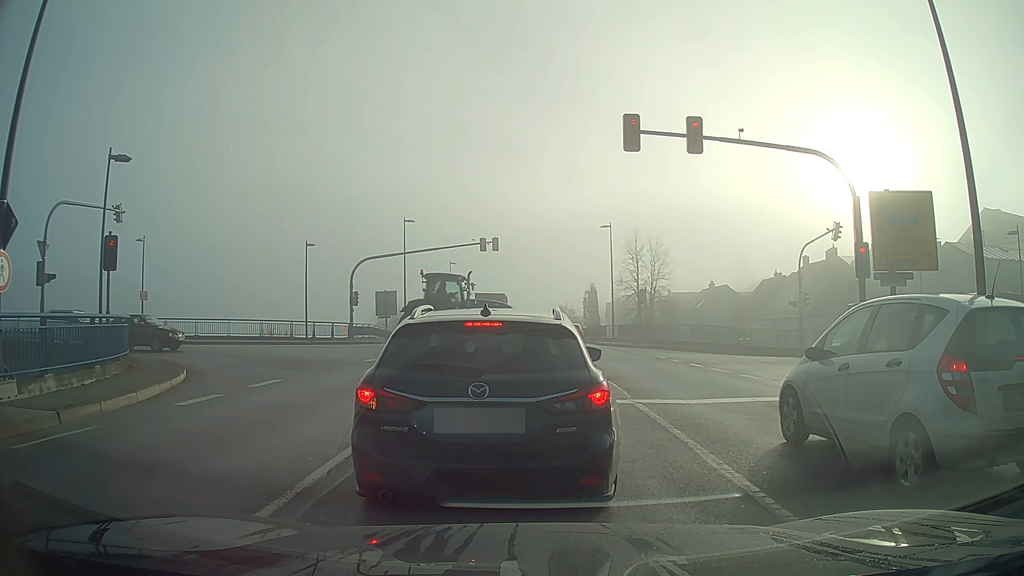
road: primary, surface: asphalt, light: Day
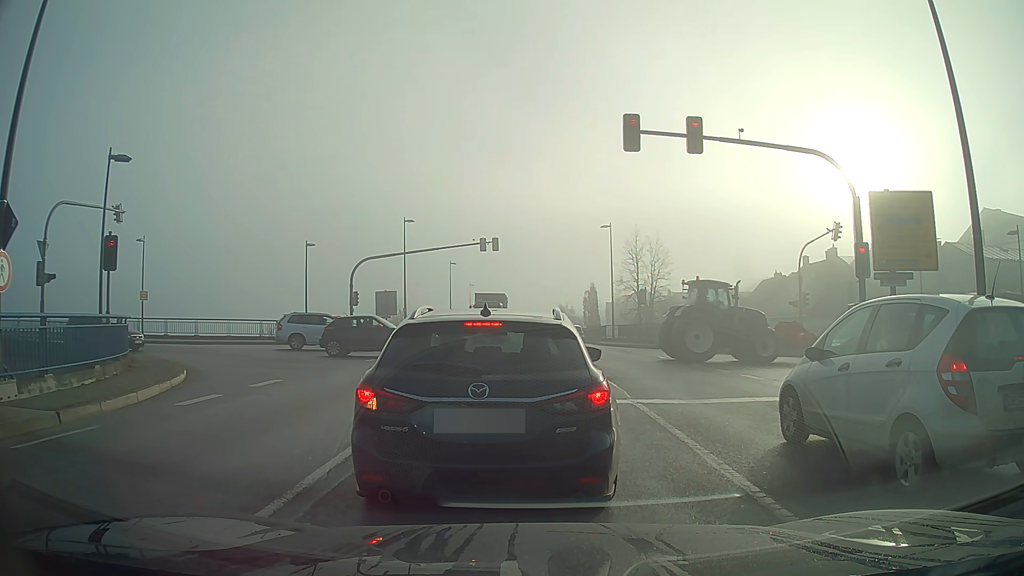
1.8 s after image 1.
(0.0, 0.0) m; 0°
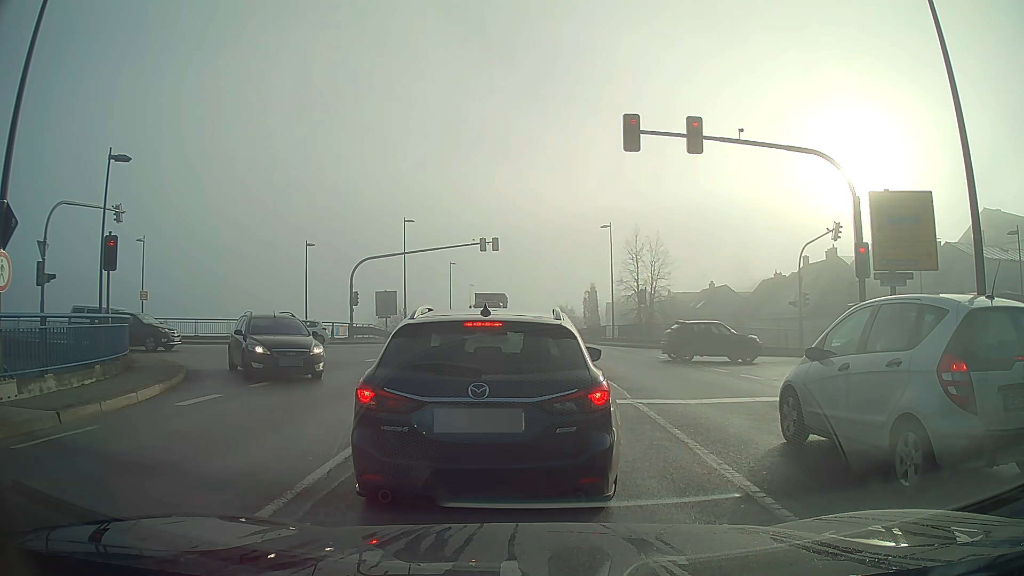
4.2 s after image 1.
(0.0, 0.0) m; 0°
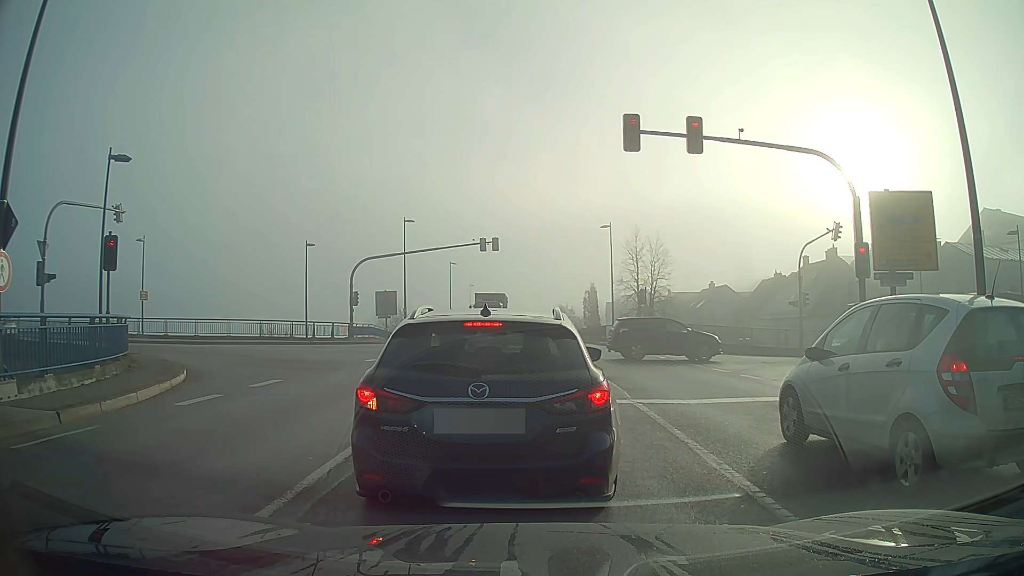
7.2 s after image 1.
(0.0, 0.0) m; 0°
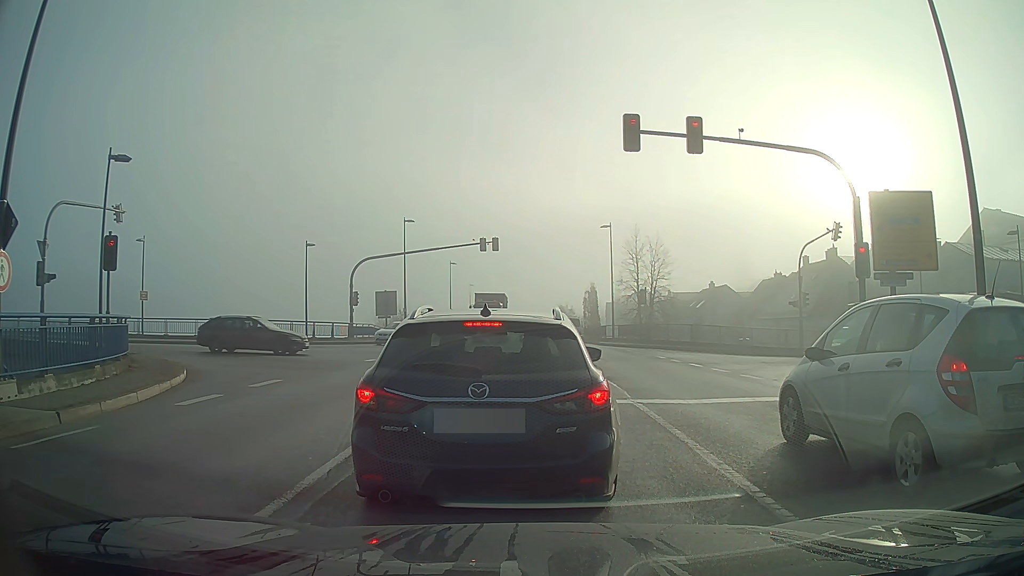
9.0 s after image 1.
(0.0, 0.0) m; 0°
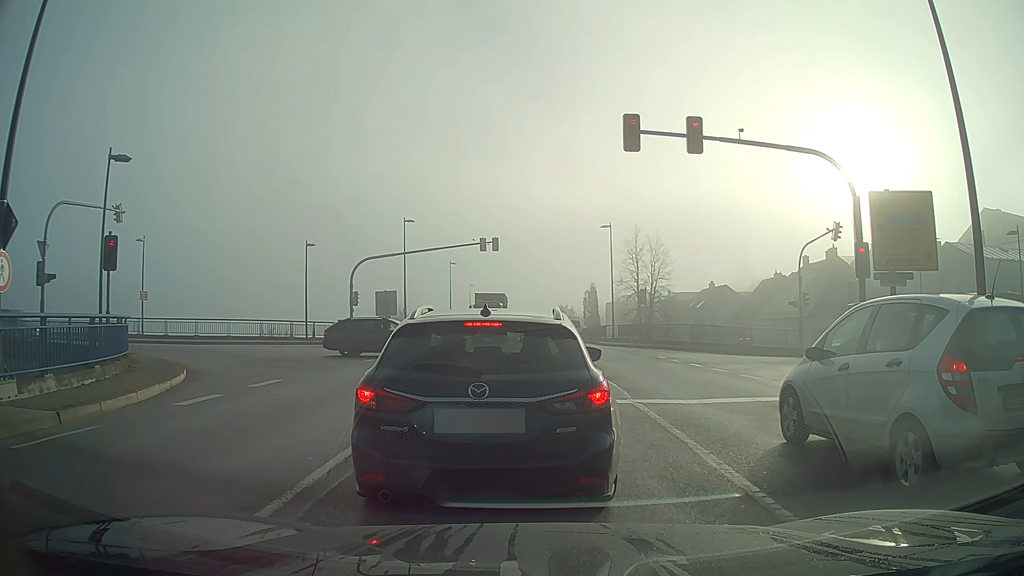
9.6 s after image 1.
(0.0, 0.0) m; 0°
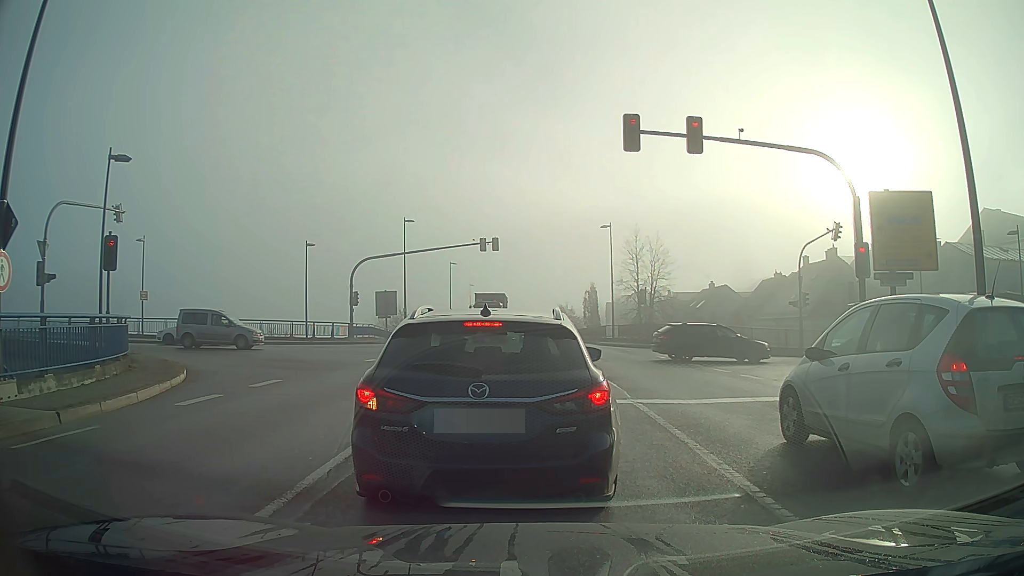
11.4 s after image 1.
(0.0, 0.0) m; 0°
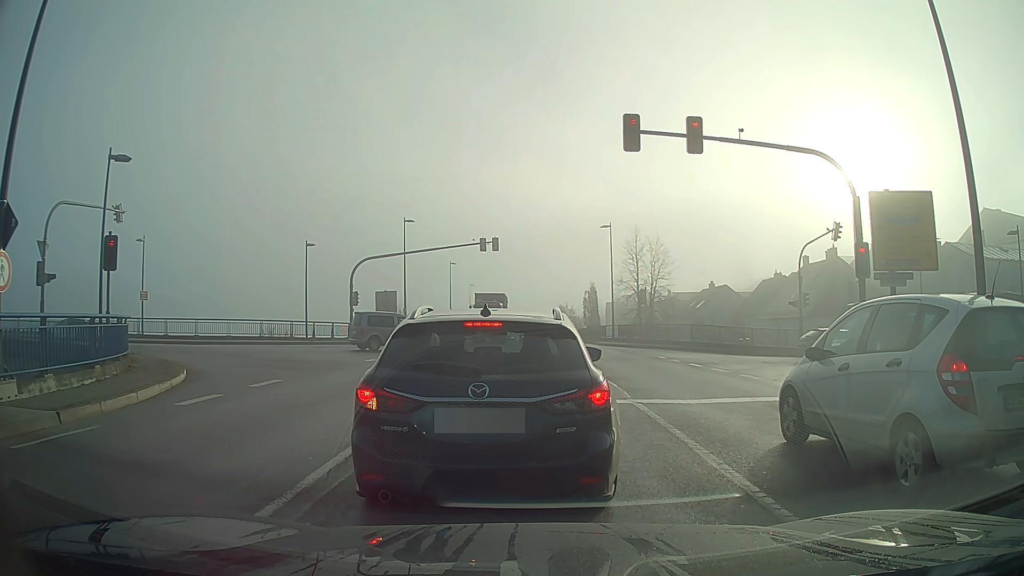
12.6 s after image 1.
(0.0, 0.0) m; 0°
(0, +10) (-1, +20) (-8, +28) (-17, +31) (-27, +32) (-37, +32) (-47, +32) (-57, +31) (-67, +31) (-77, +31) m
